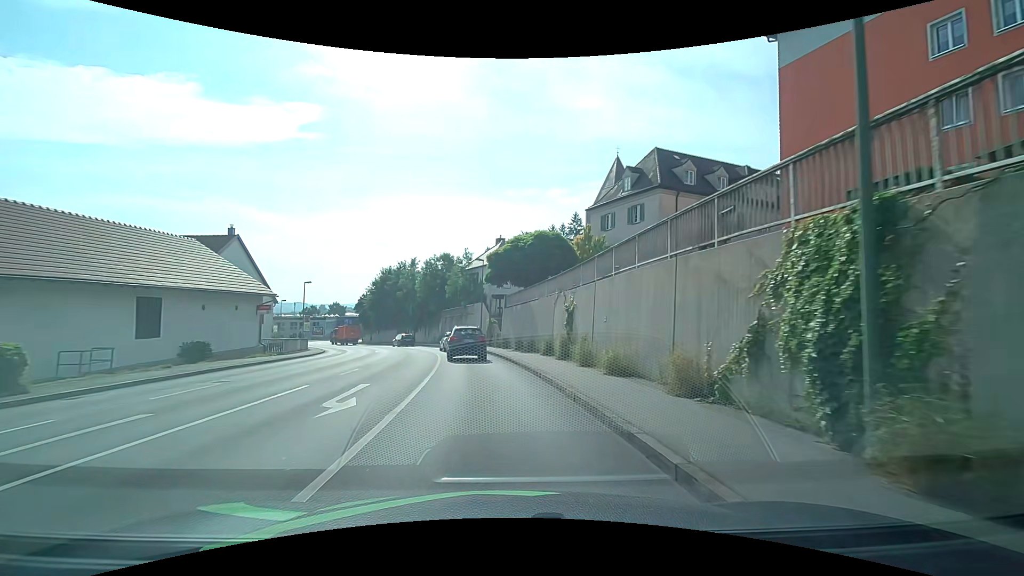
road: tertiary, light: Day
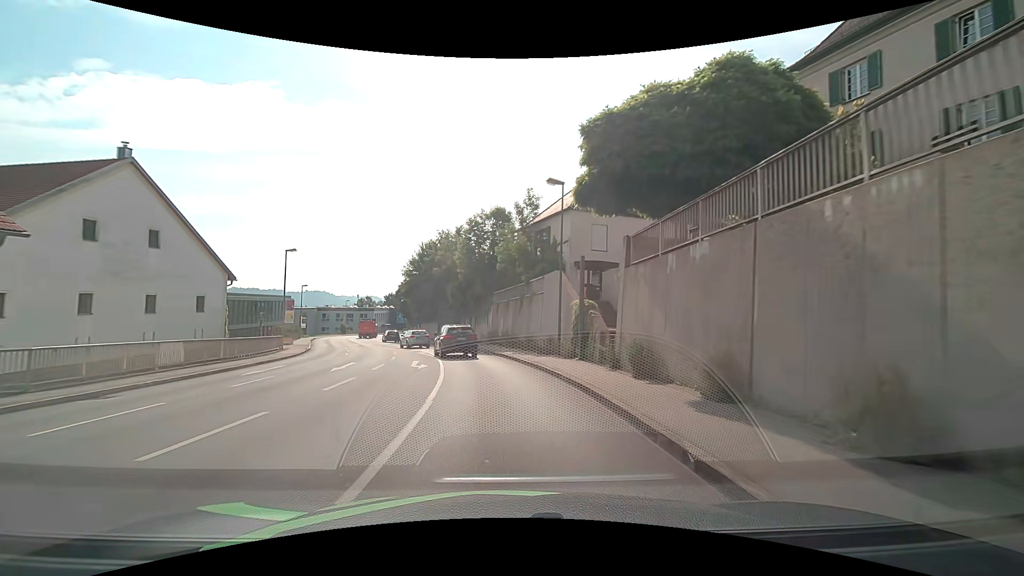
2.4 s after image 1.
(-1.8, +23.0) m; -8°
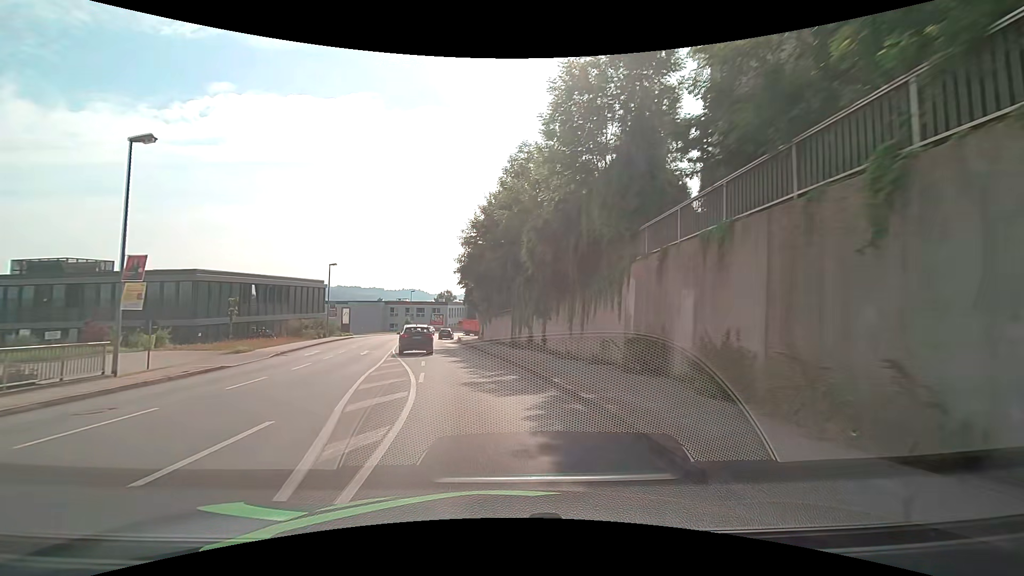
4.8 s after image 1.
(-2.2, +25.8) m; -10°
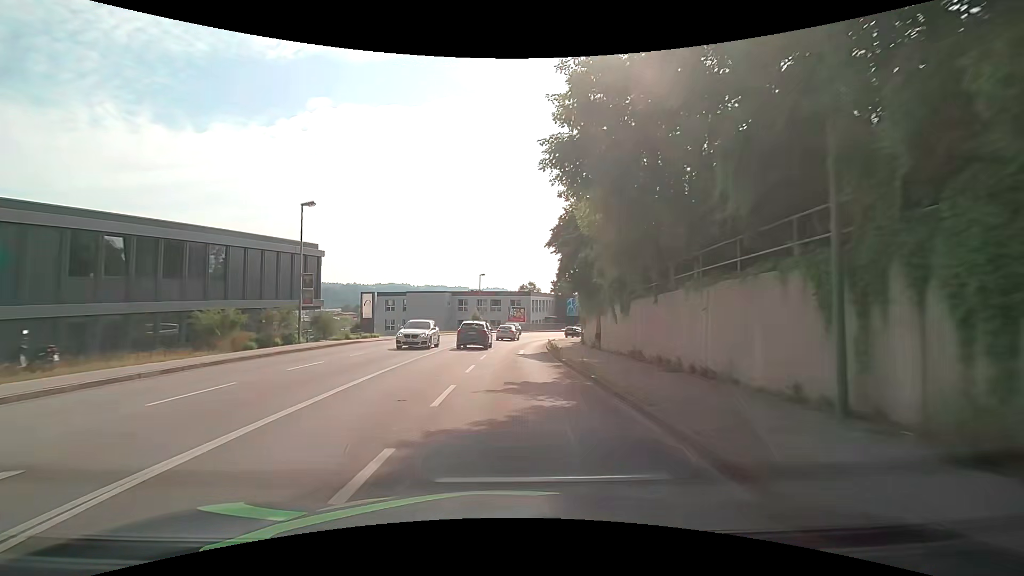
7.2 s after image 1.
(-3.1, +28.6) m; -10°
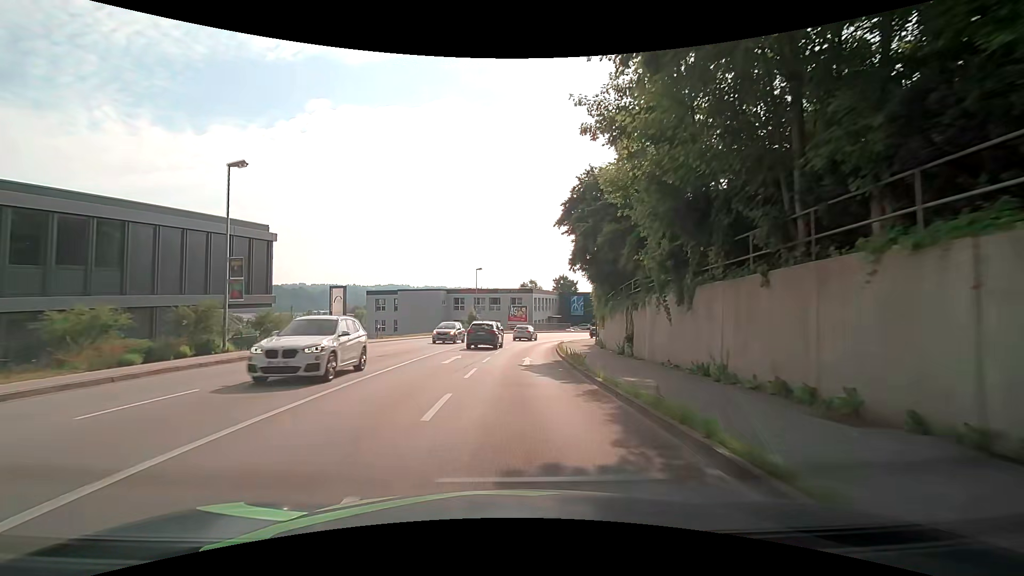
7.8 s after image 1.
(0.0, +7.4) m; 0°
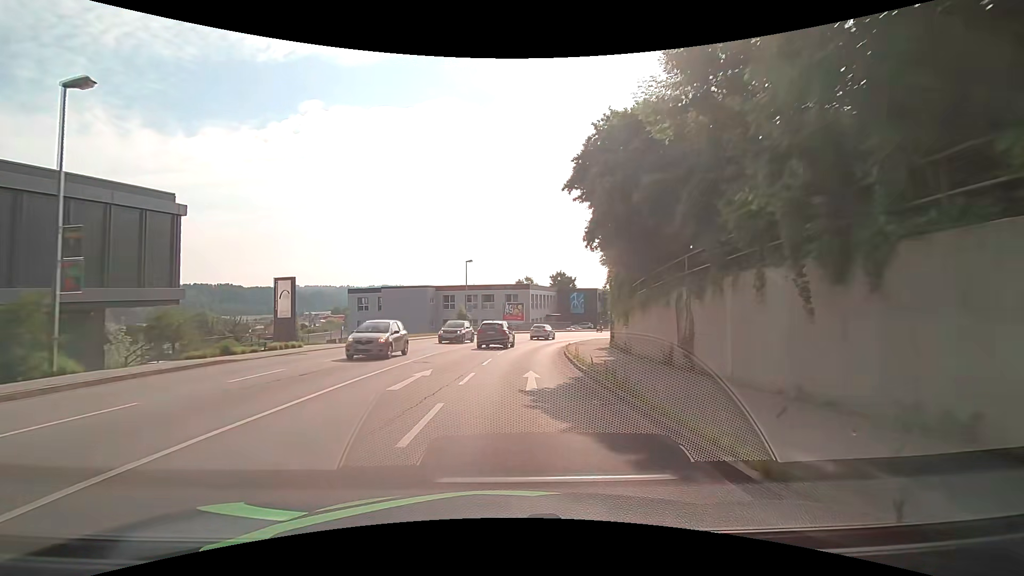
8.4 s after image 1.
(0.0, +7.5) m; 0°
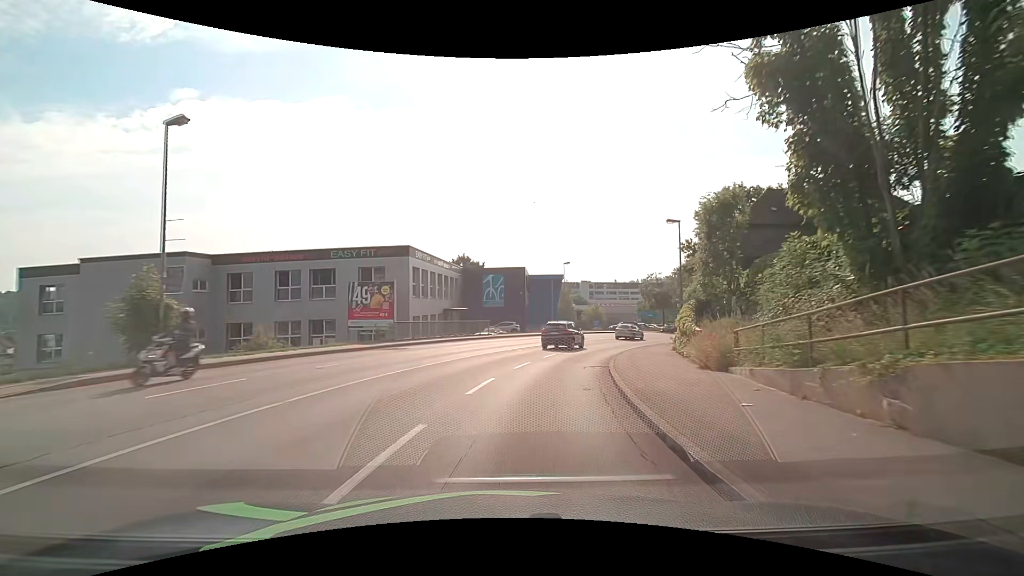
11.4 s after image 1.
(+2.9, +37.2) m; +11°
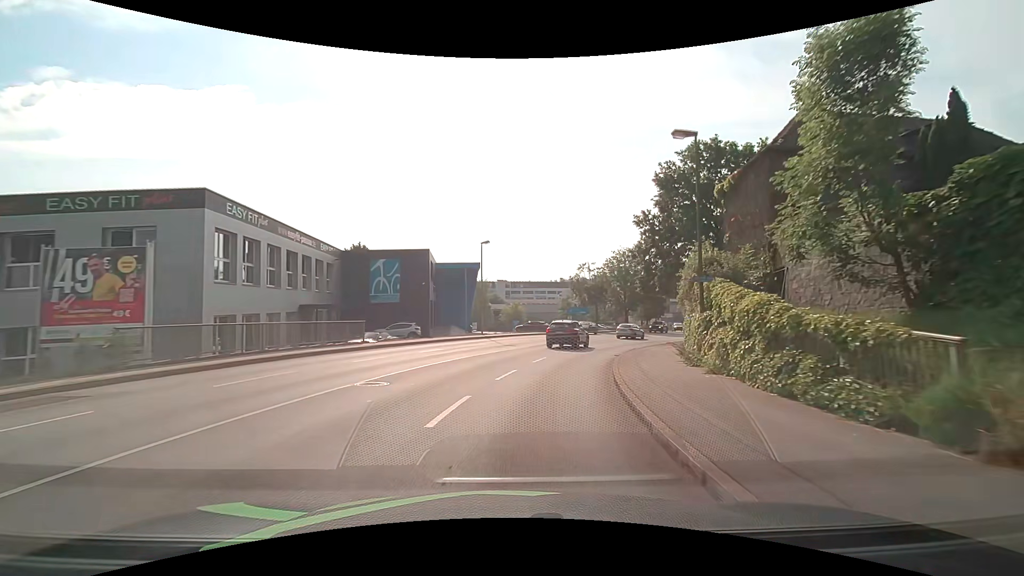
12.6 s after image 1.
(+1.3, +14.9) m; +10°
(+1, +10) (+2, +20) (+5, +29) (+9, +39) (+14, +47) (+20, +55) (+26, +63) (+33, +71) (+39, +78) (+45, +86) m
